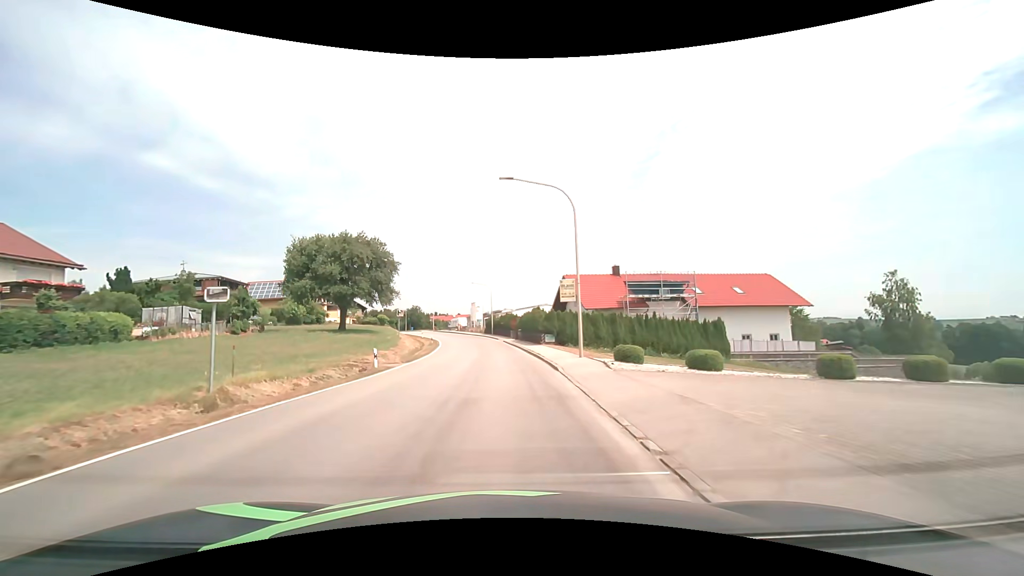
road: secondary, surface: asphalt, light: Day
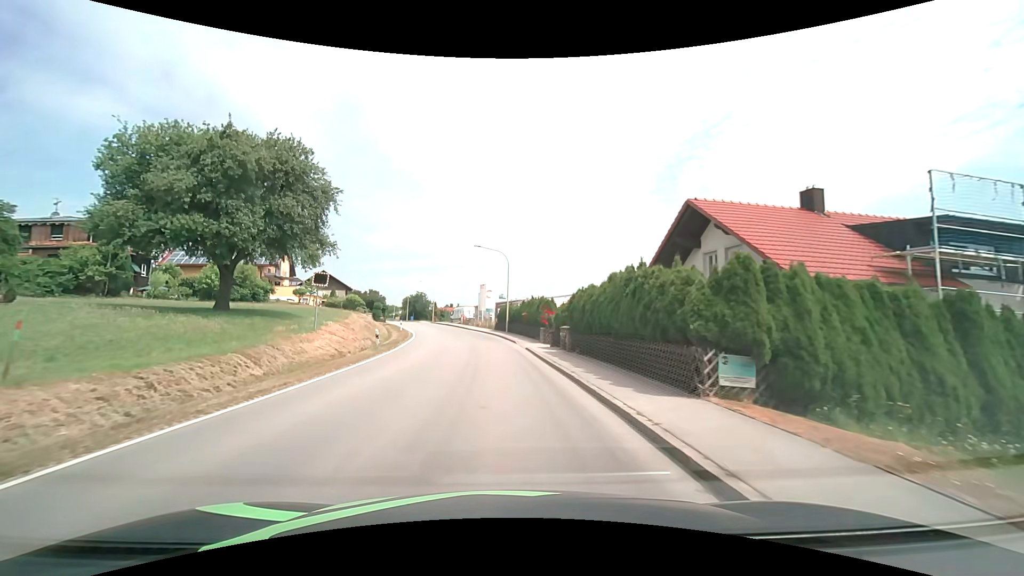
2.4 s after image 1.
(-0.4, +27.3) m; -2°
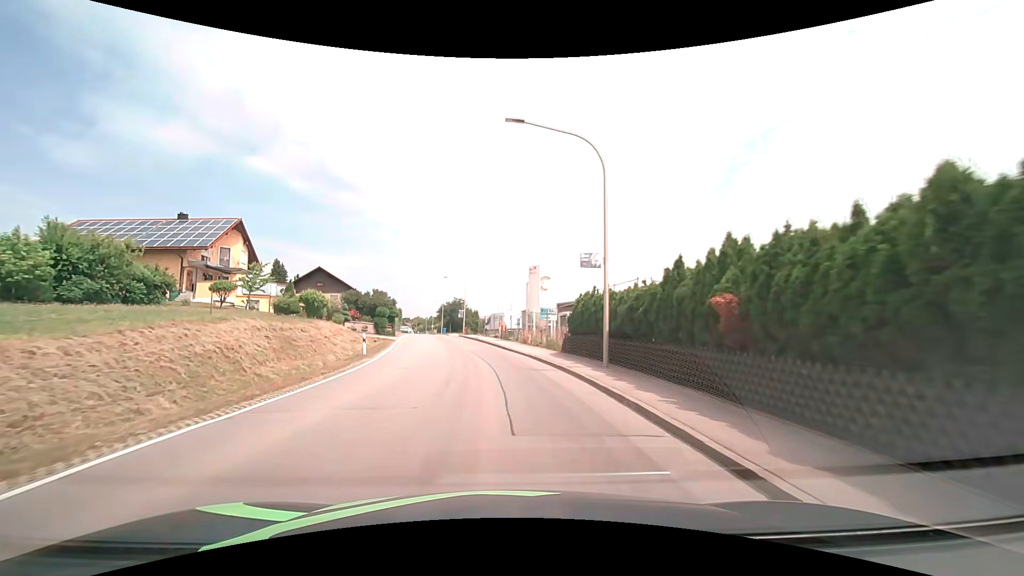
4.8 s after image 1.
(-1.1, +27.7) m; -6°
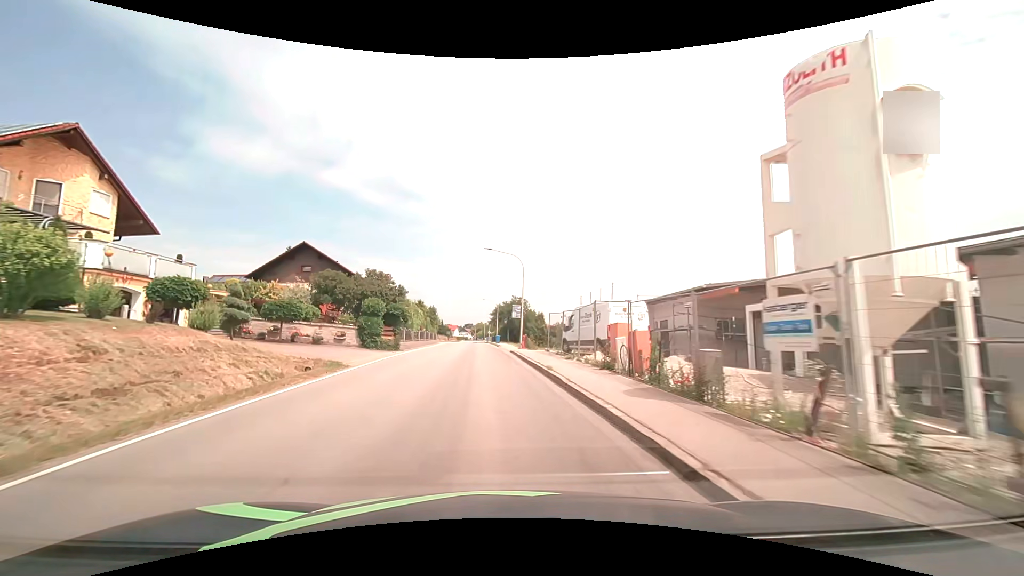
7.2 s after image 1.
(-1.8, +27.0) m; -7°
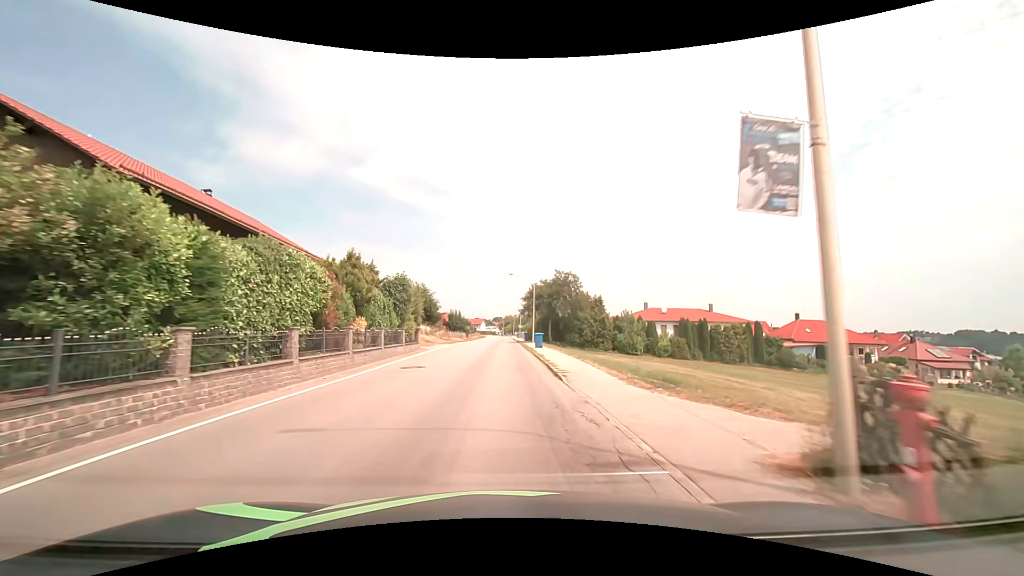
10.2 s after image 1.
(-1.5, +32.5) m; -3°
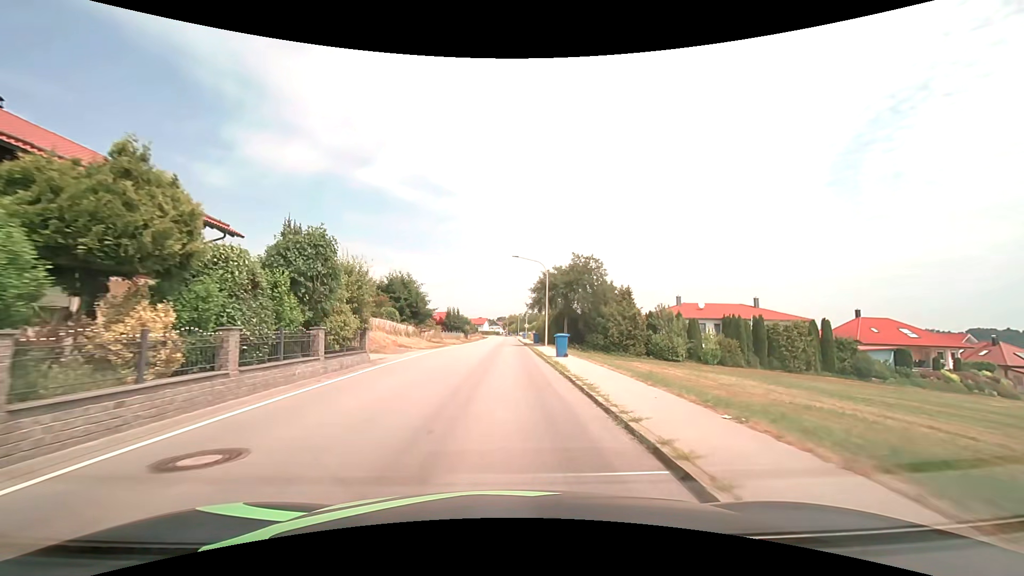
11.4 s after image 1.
(-0.1, +13.0) m; -1°
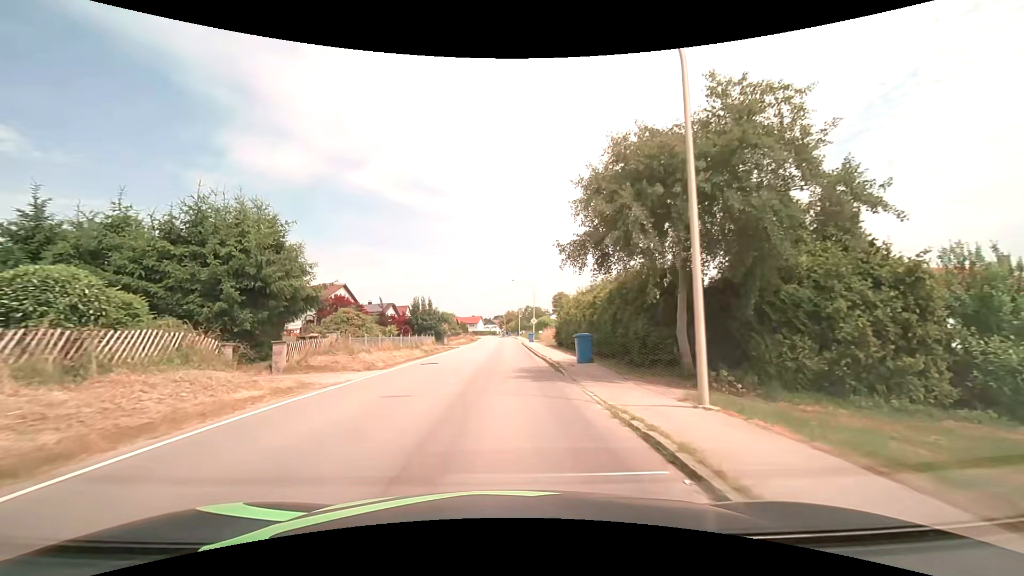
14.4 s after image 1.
(+0.4, +33.6) m; +1°
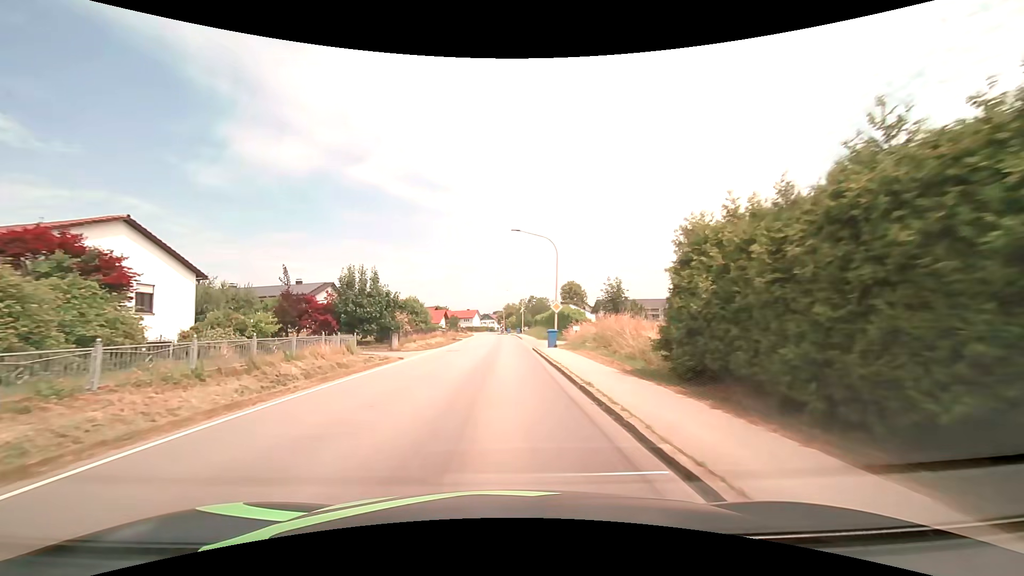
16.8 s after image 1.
(+0.1, +28.2) m; 0°
(0, +10) (0, +20) (0, +30) (0, +40) (0, +50) (0, +60) (0, +70) (0, +80) (-1, +90) (-1, +100) m
